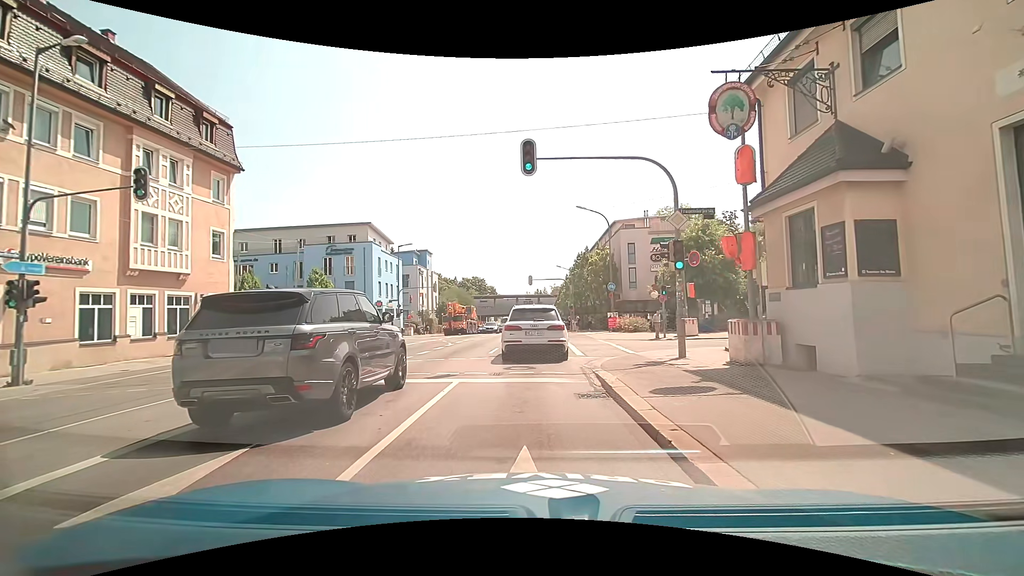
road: primary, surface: asphalt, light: Day
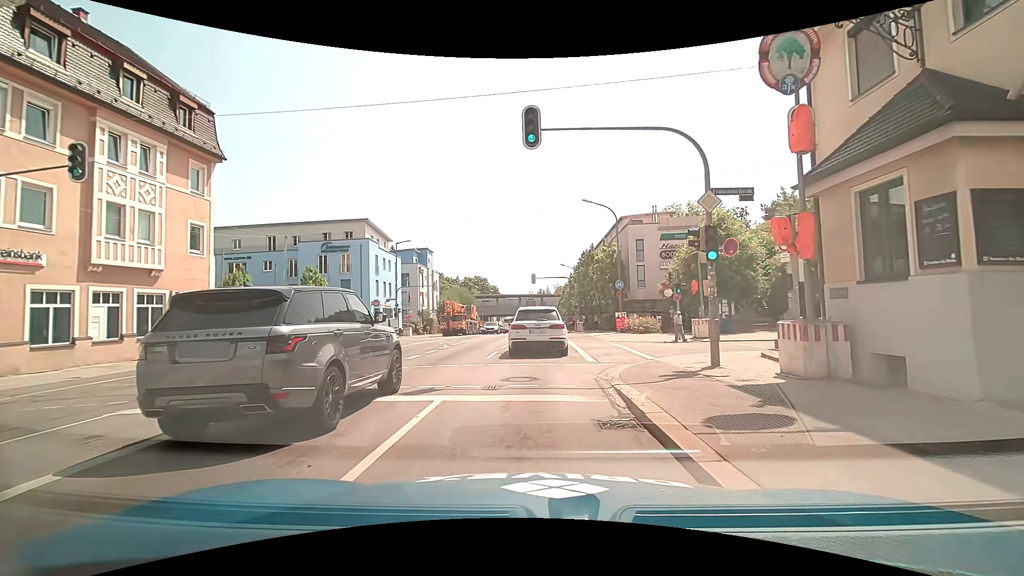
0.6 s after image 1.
(-0.1, +2.4) m; -1°
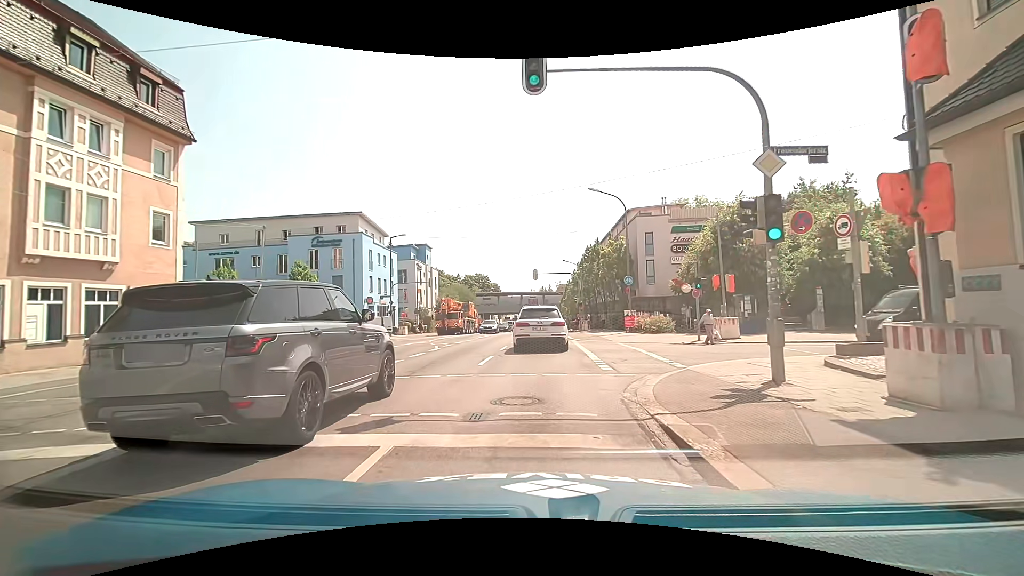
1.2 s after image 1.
(0.0, +3.1) m; -2°
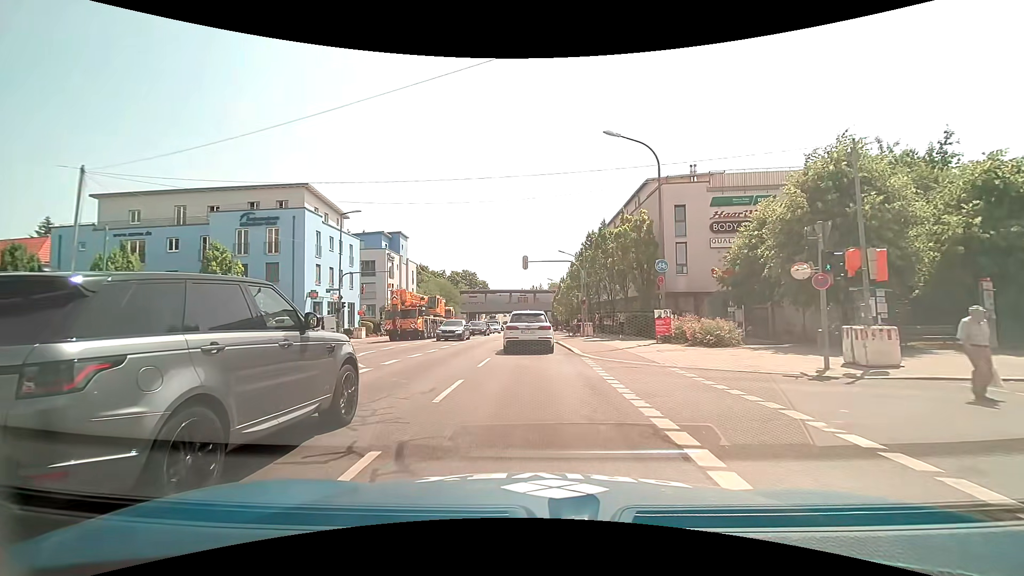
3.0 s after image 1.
(+0.2, +11.7) m; +2°
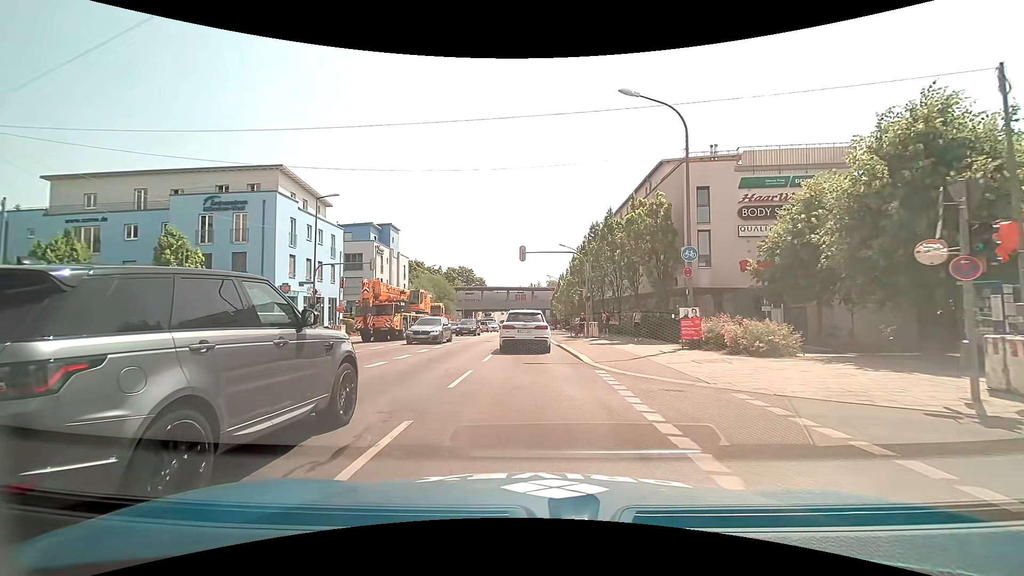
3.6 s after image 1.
(0.0, +4.5) m; 0°
